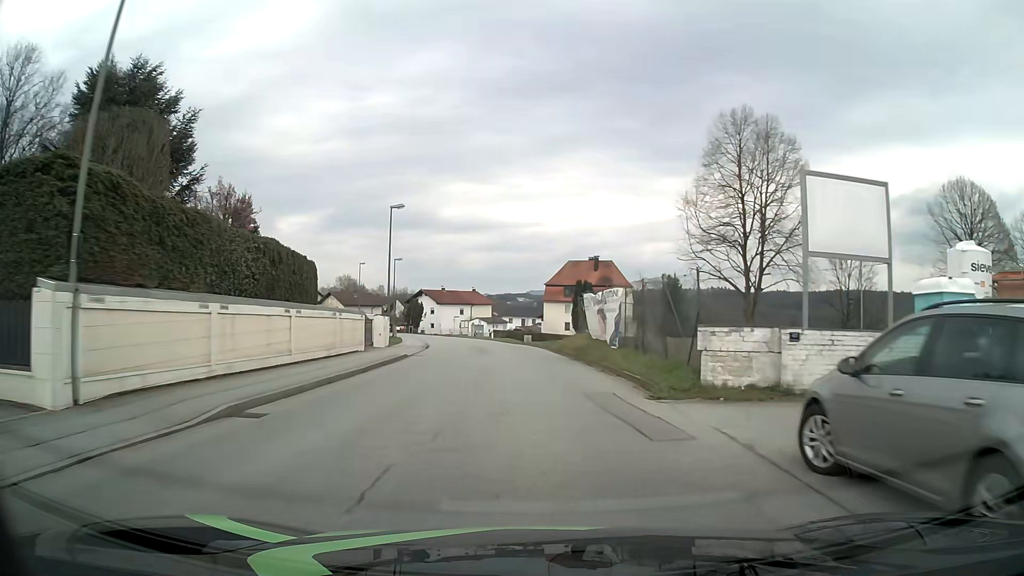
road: unclassified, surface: asphalt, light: Day
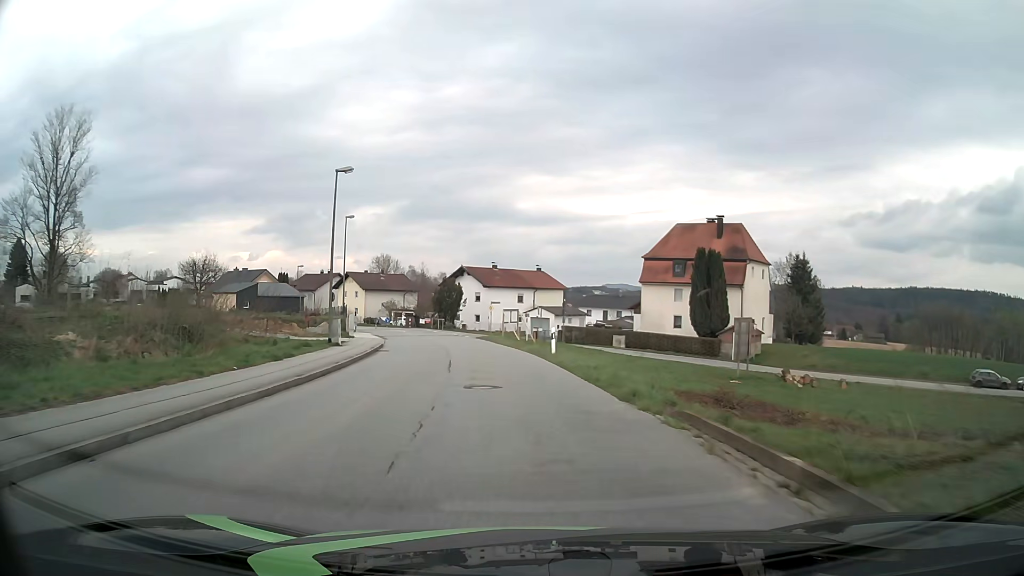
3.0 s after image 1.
(-1.8, +38.3) m; -6°
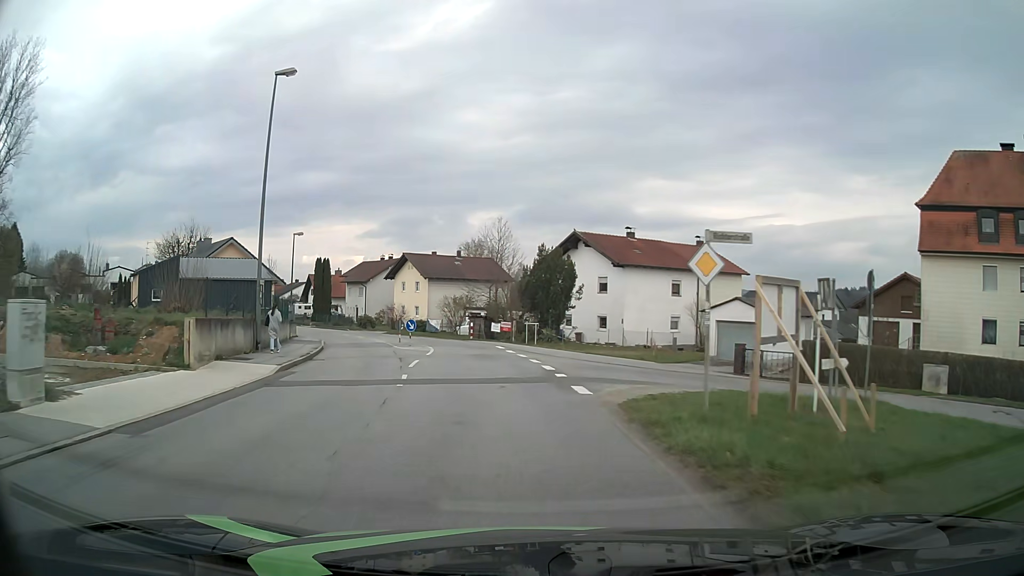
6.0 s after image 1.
(-3.5, +37.7) m; -10°
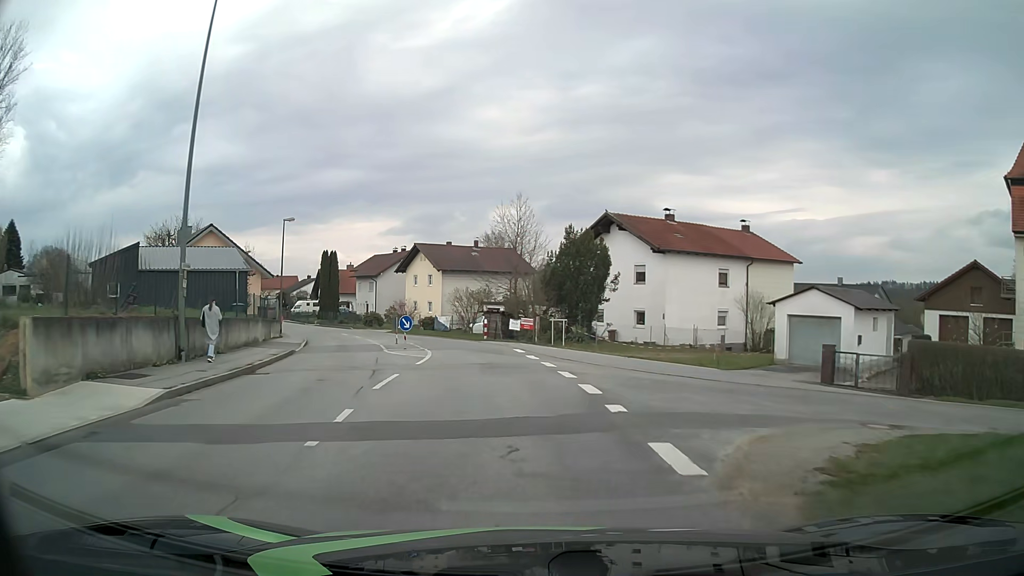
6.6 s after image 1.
(-0.1, +7.0) m; -2°
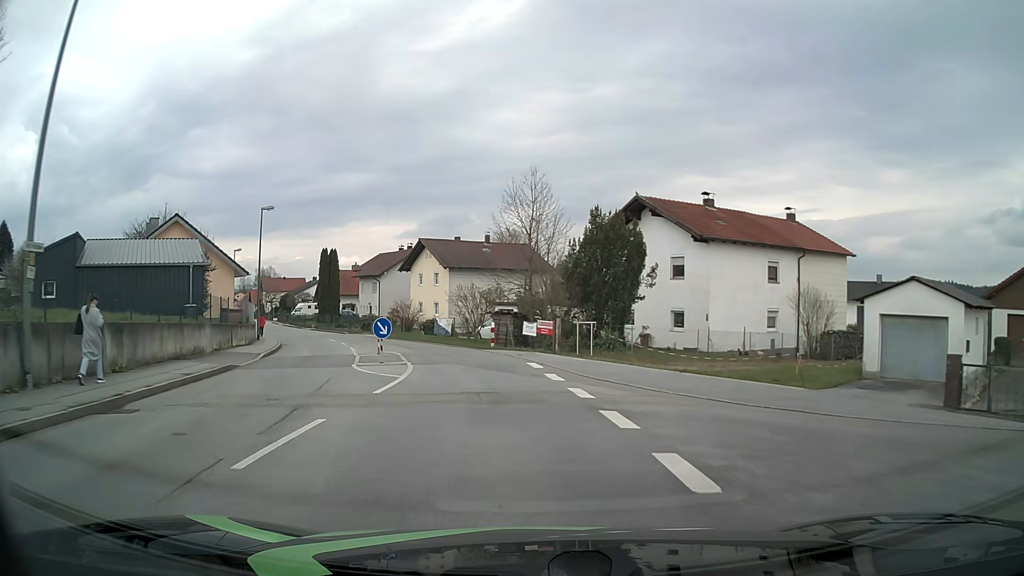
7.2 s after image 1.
(-0.1, +6.7) m; -1°
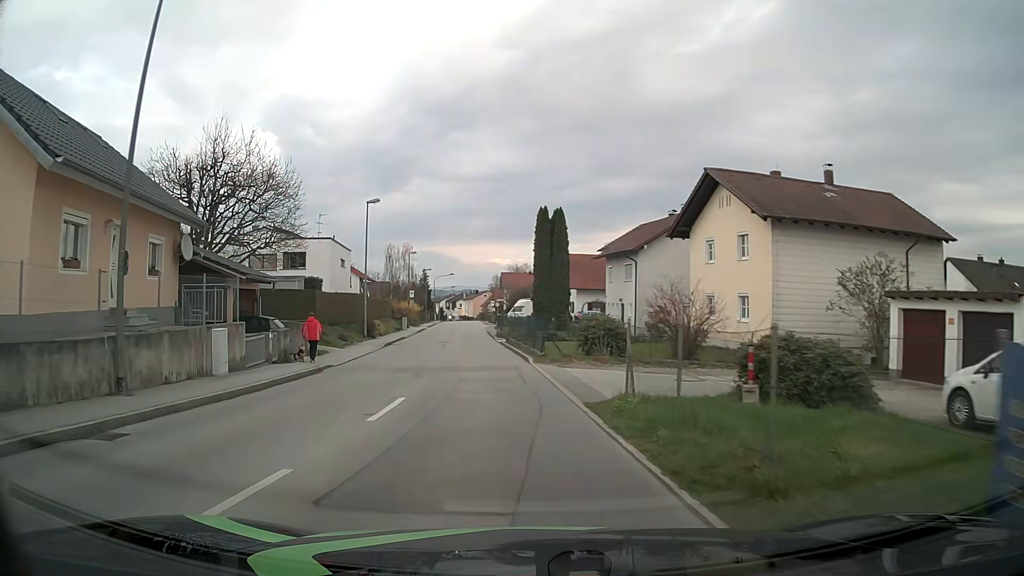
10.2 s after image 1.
(-5.3, +31.1) m; -23°
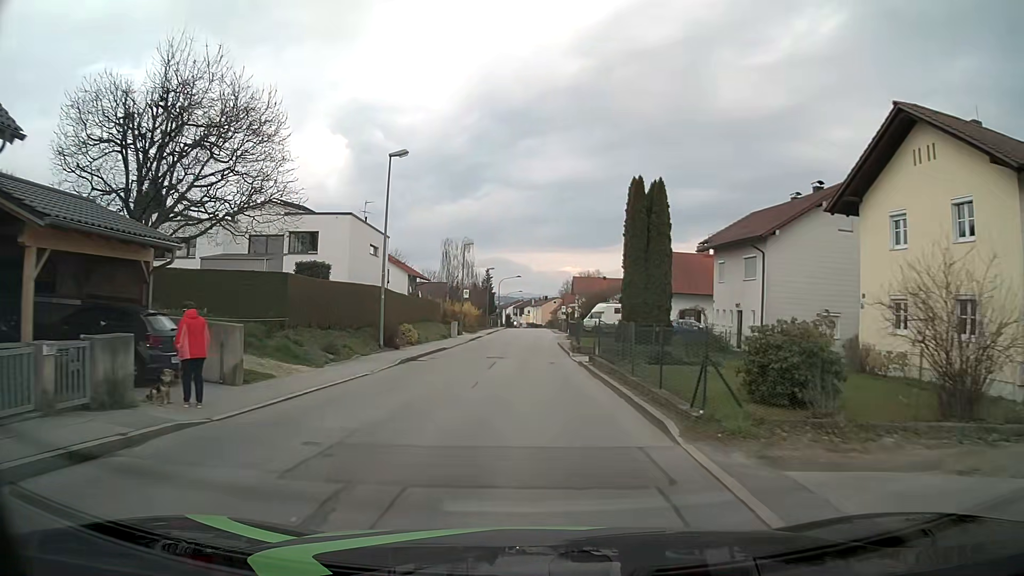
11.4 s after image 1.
(-0.9, +12.6) m; -6°
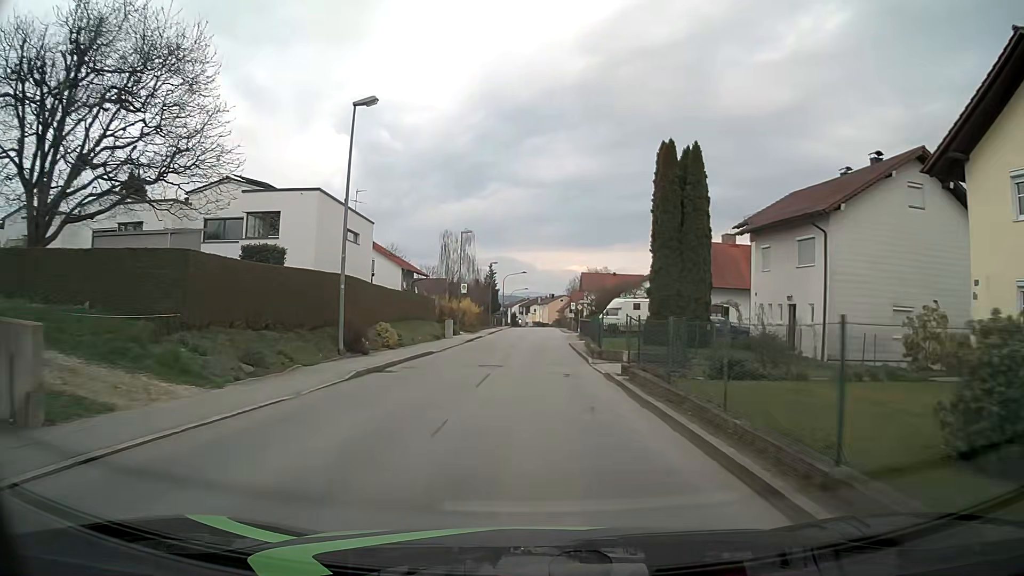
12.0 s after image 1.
(-0.1, +6.8) m; -1°
(0, +10) (0, +20) (0, +30) (0, +40) (+1, +50) (+1, +60) (+1, +70) (+1, +80) (+1, +90) (+1, +100) m
